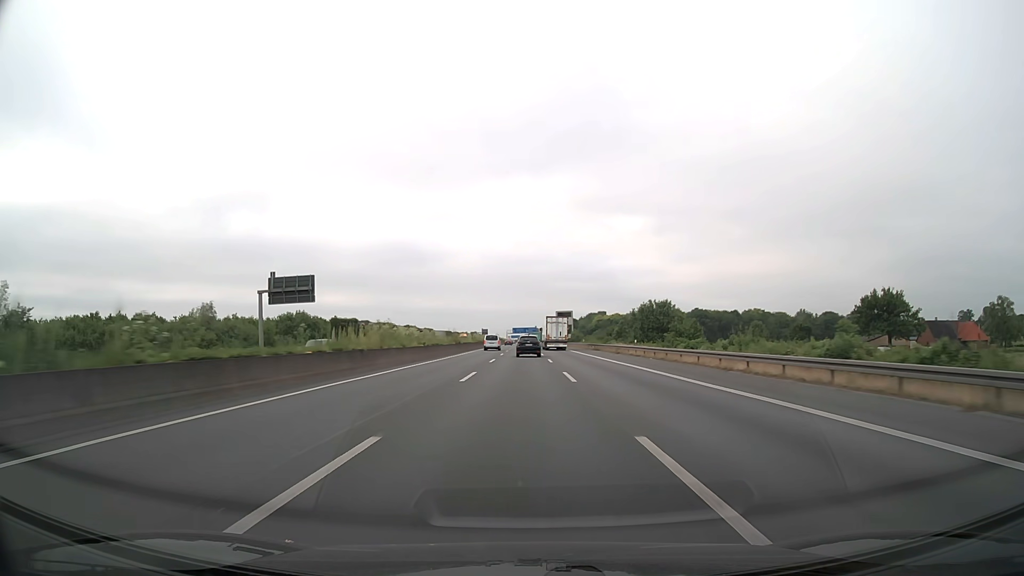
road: motorway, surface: asphalt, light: Day
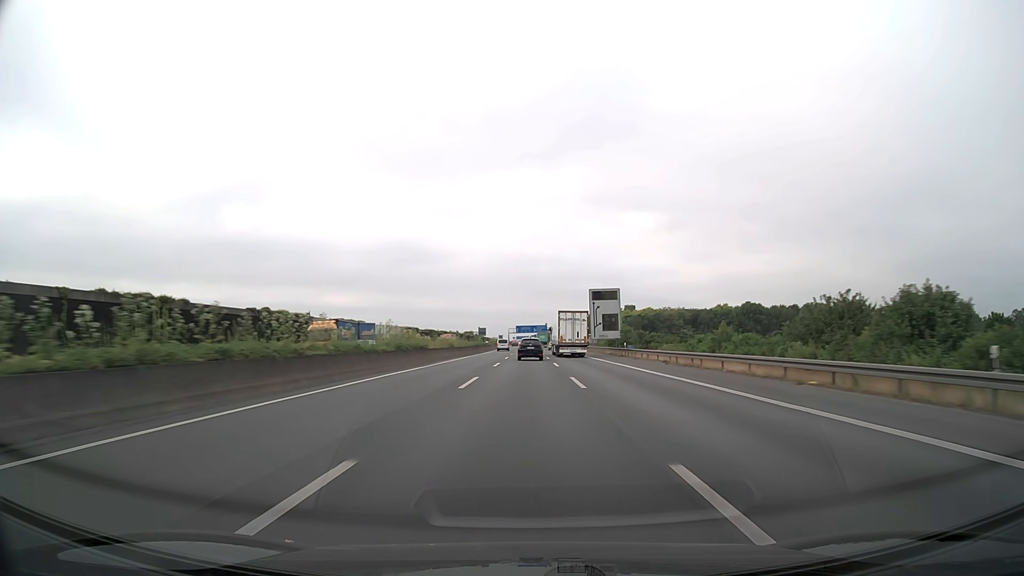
(-0.6, +92.1) m; -1°
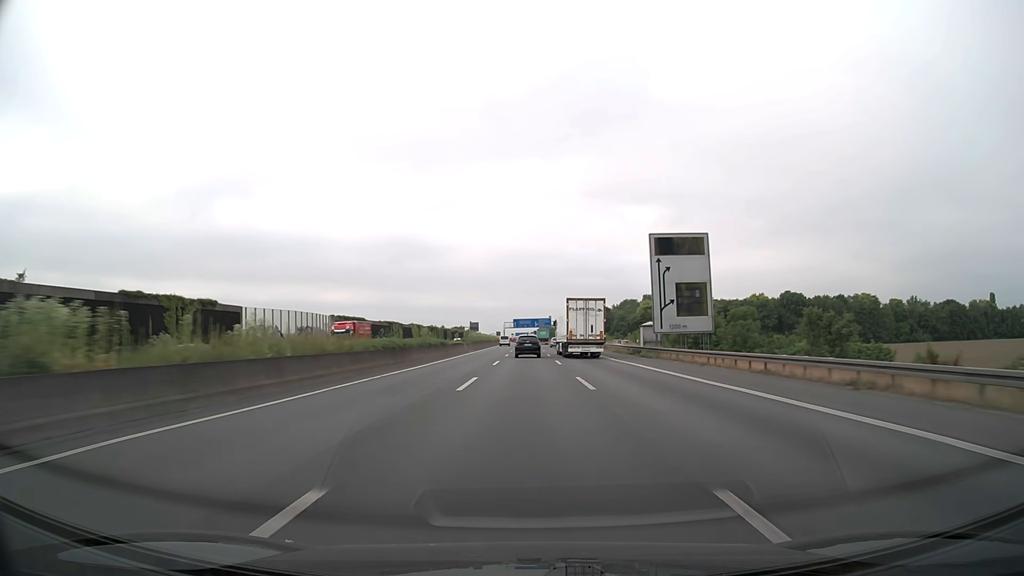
(0.0, +55.4) m; 0°
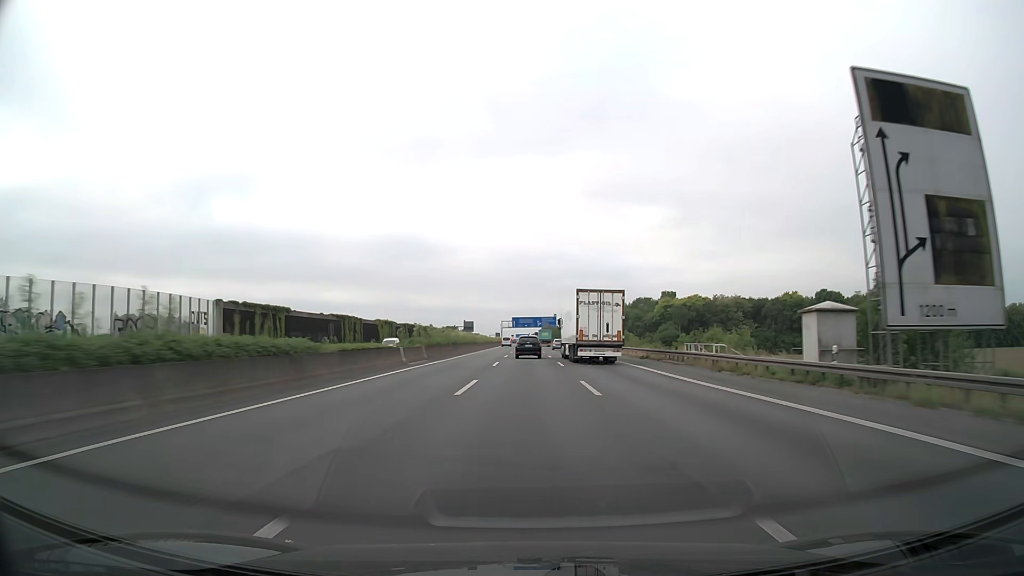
(-0.1, +37.0) m; 0°
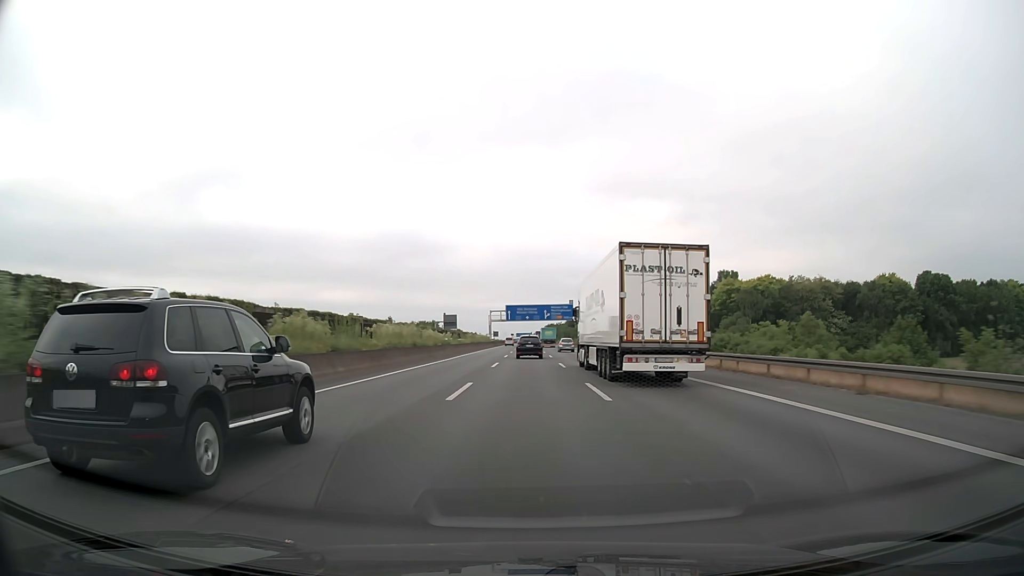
(0.0, +73.9) m; 0°
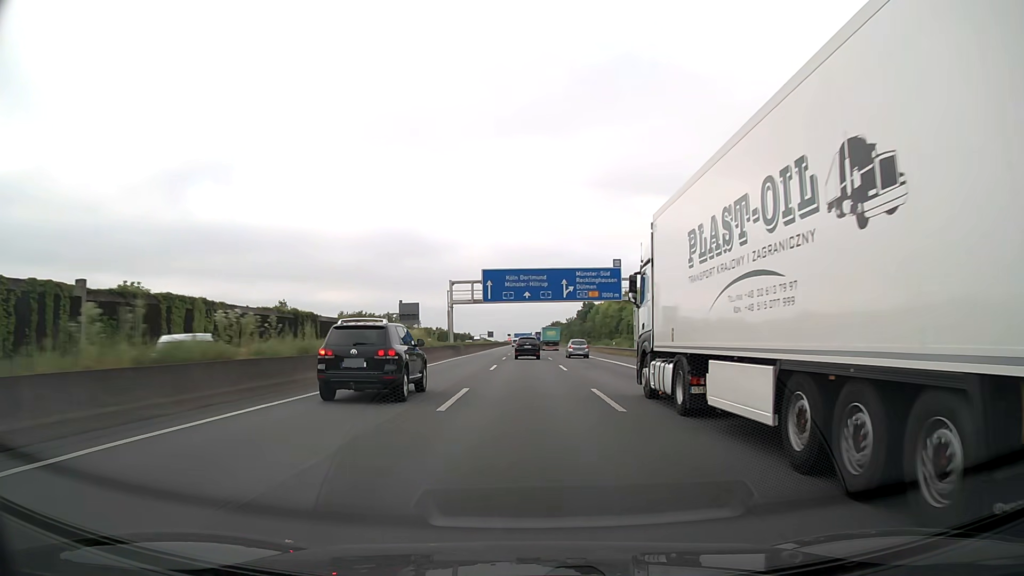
(-0.1, +74.3) m; 0°
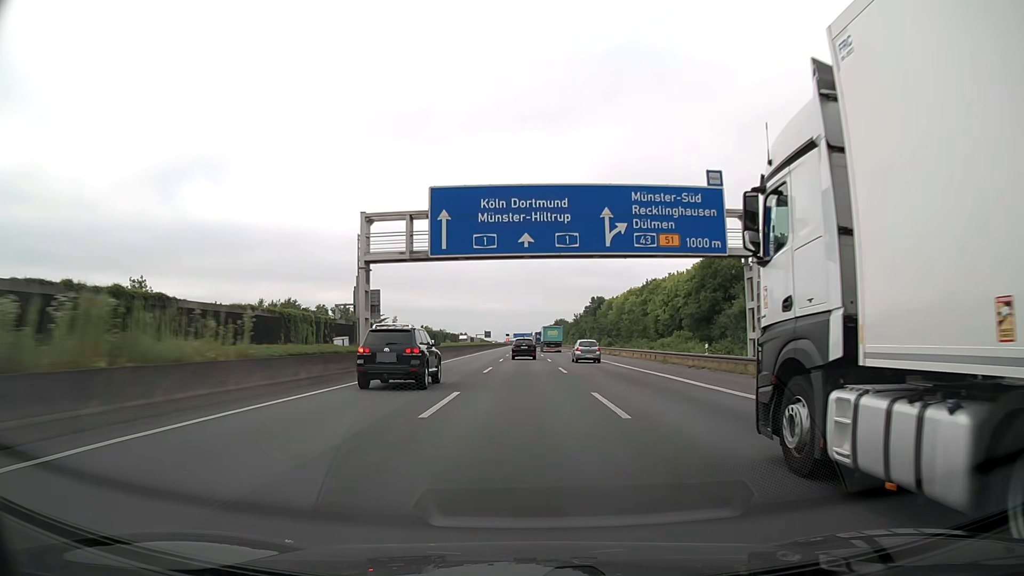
(-0.1, +37.6) m; 0°
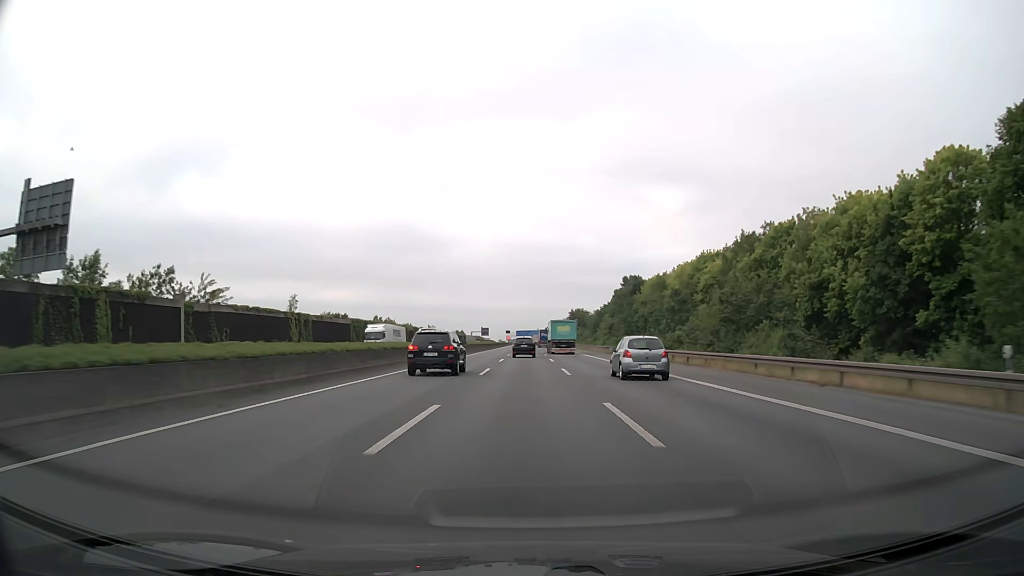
(-0.2, +75.6) m; 0°
(0, +10) (0, +20) (0, +30) (0, +40) (0, +50) (0, +60) (0, +70) (0, +80) (0, +90) (0, +100) m
